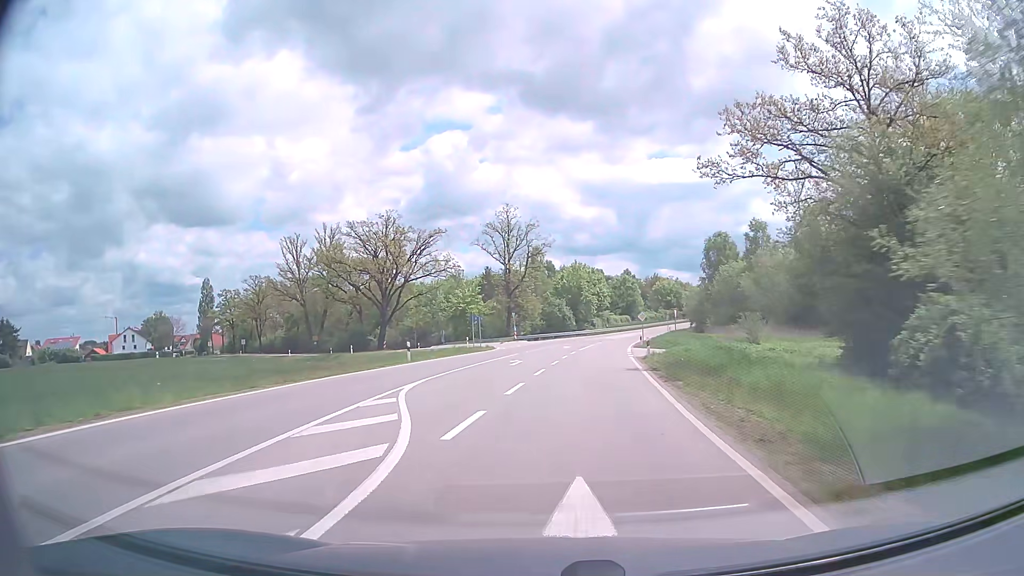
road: tertiary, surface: asphalt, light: Day
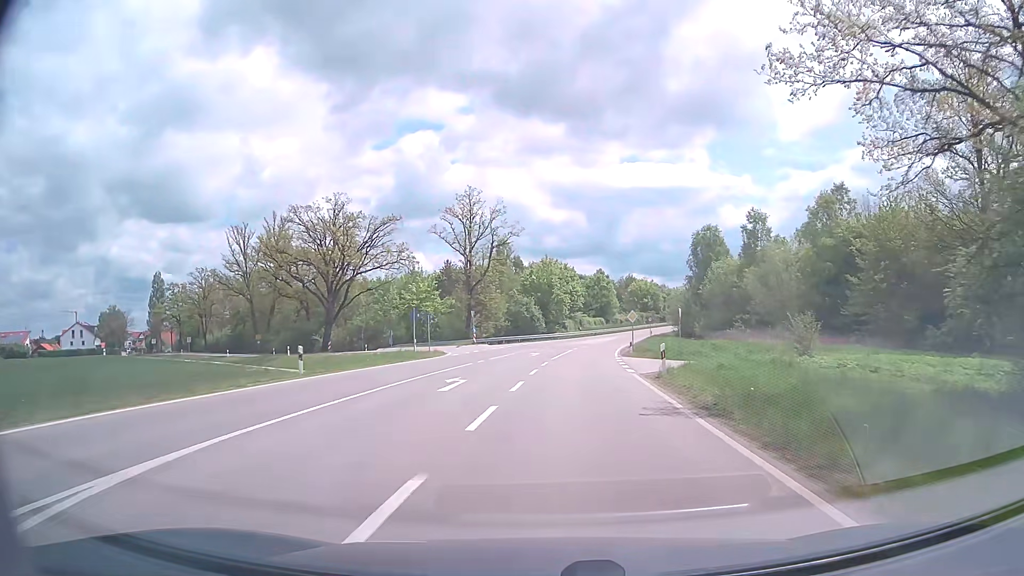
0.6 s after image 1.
(+0.3, +11.4) m; +3°
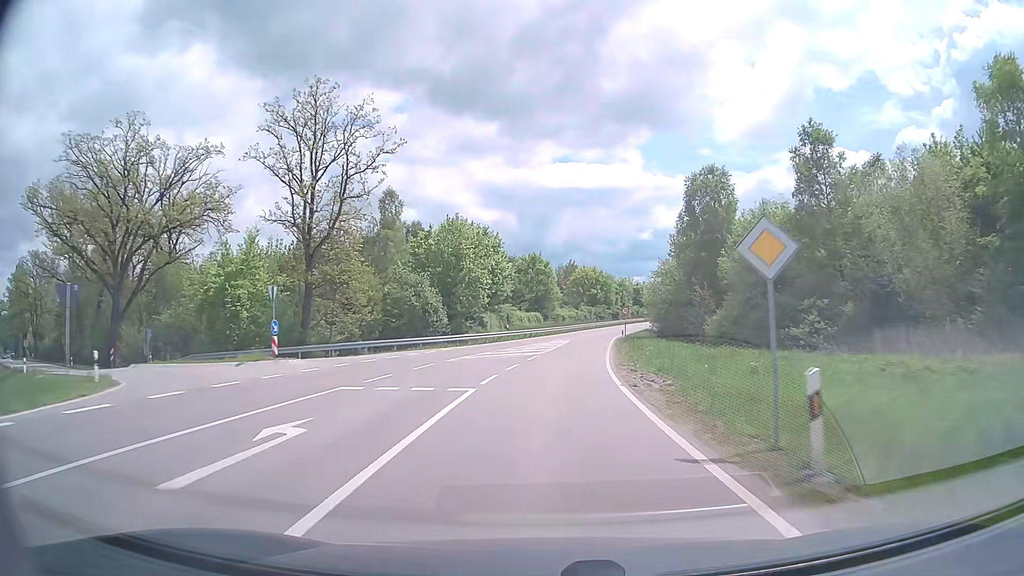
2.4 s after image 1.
(+2.0, +34.1) m; +6°
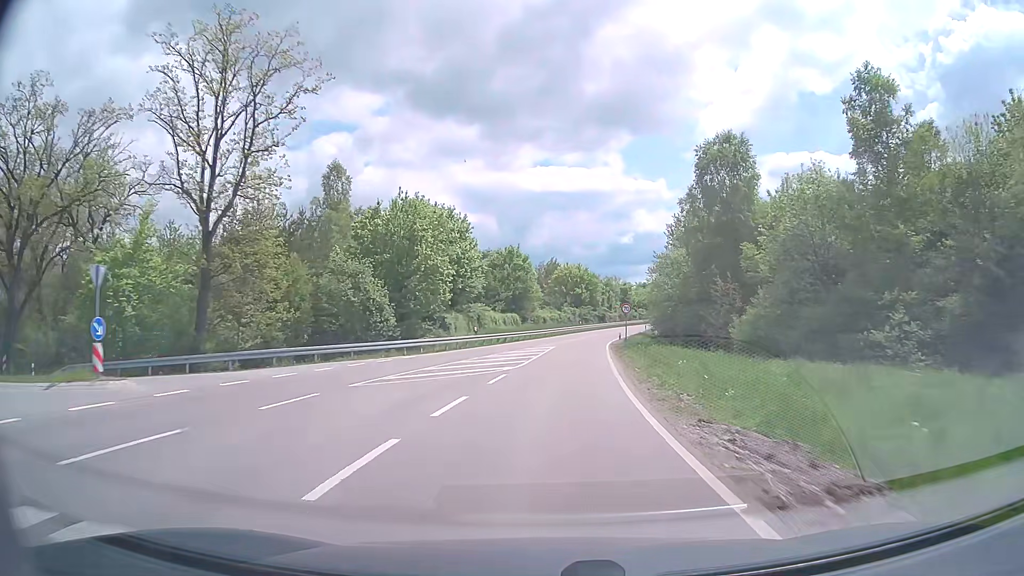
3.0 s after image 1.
(+0.2, +11.4) m; +1°
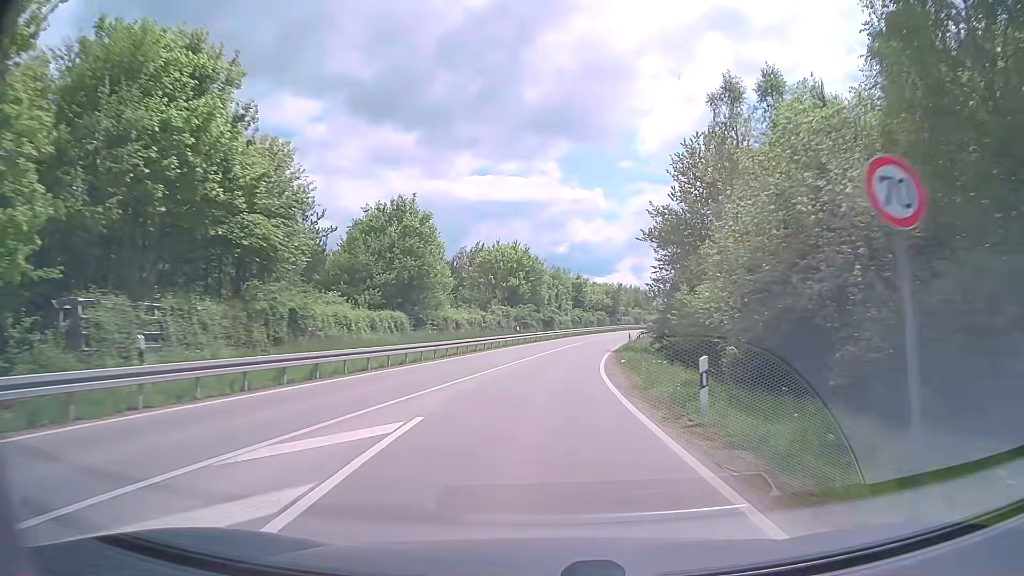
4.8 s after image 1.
(+1.7, +34.2) m; +6°
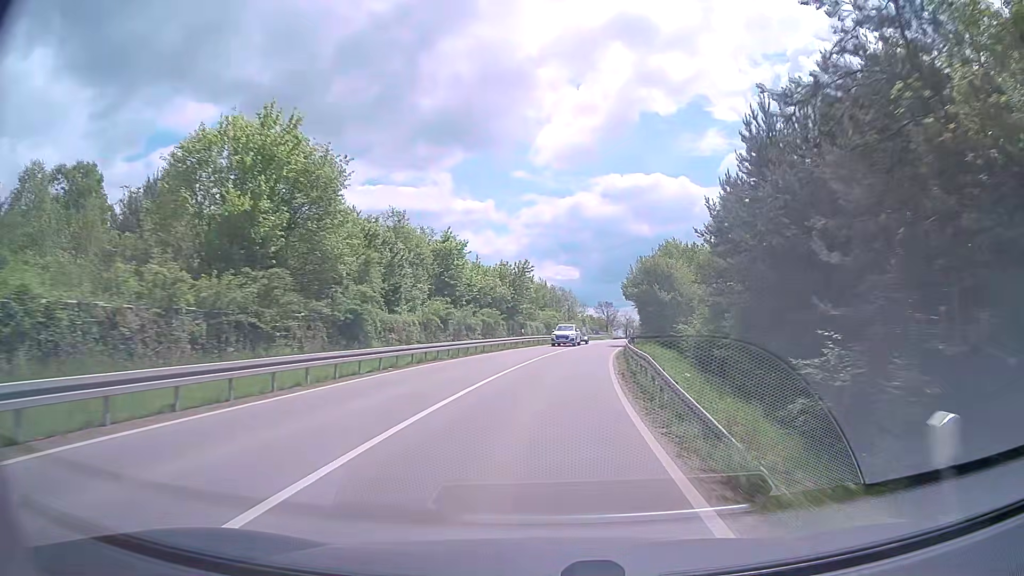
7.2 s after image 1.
(+3.4, +45.3) m; +9°
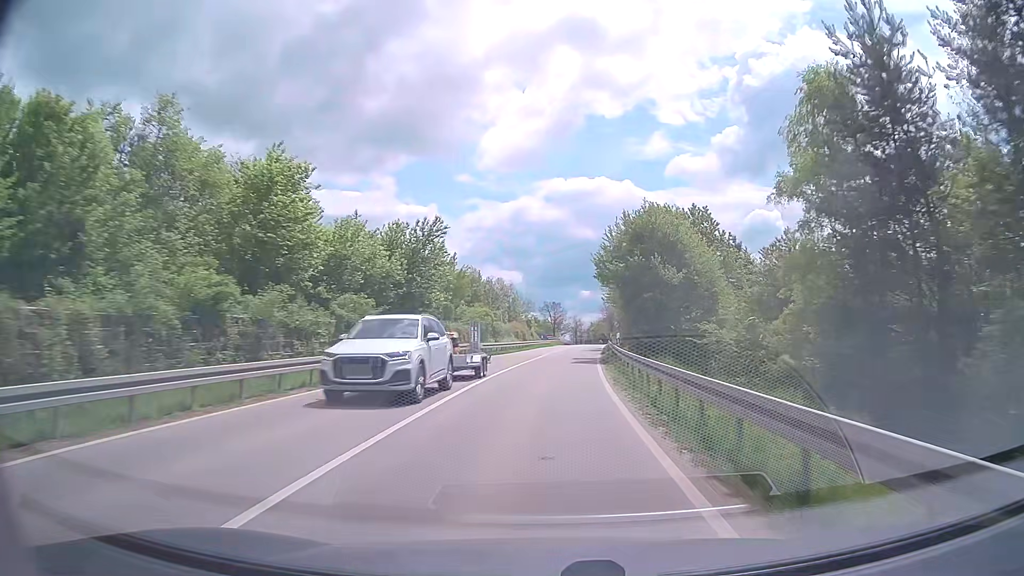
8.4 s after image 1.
(+0.9, +22.6) m; +5°
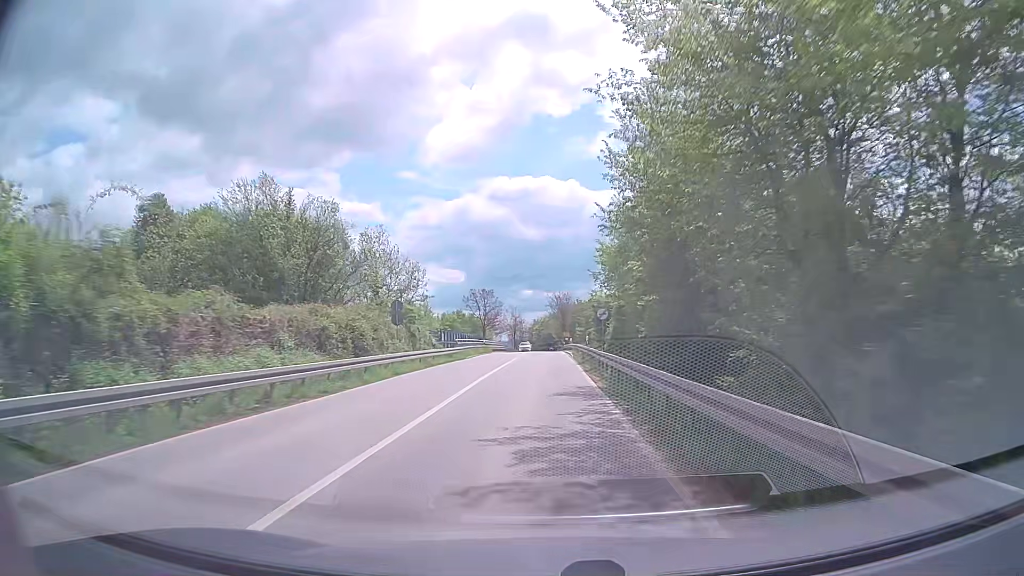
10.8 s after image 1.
(+2.5, +44.6) m; +5°
(0, +10) (0, +20) (0, +30) (0, +40) (0, +50) (0, +60) (+1, +70) (+1, +80) (+1, +90) (+1, +100) m
